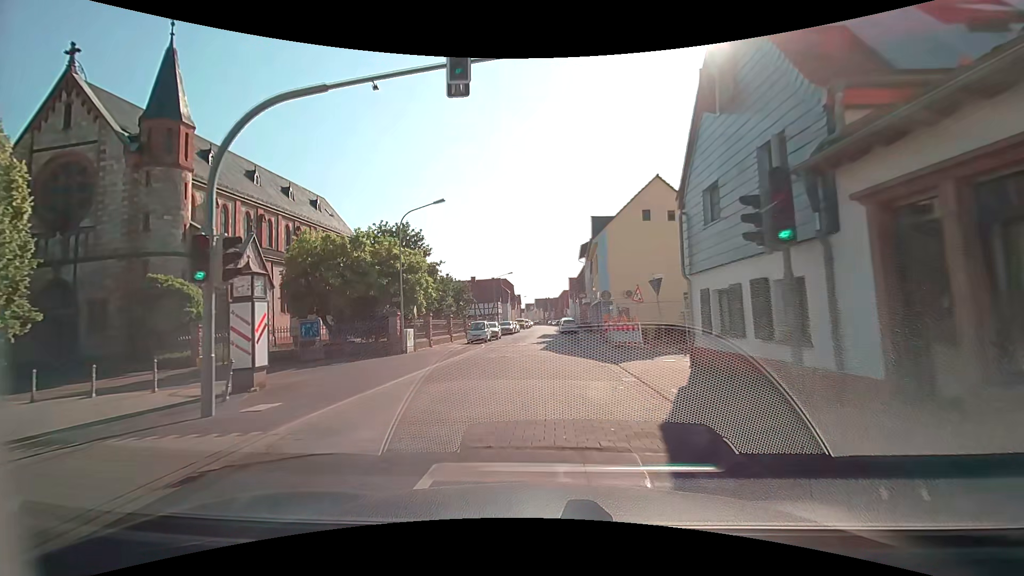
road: tertiary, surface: asphalt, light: Day
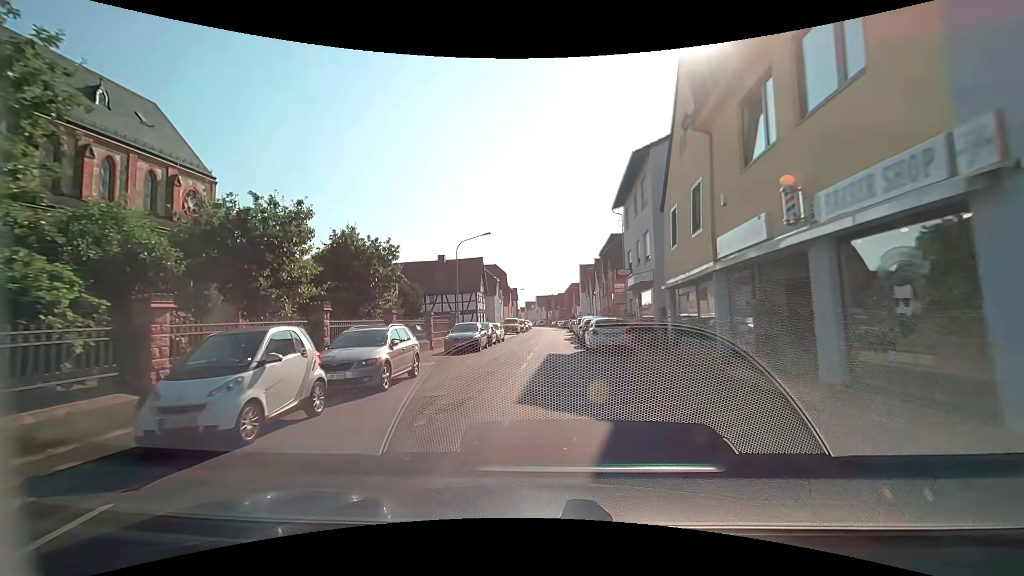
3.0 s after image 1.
(-0.2, +29.4) m; -1°
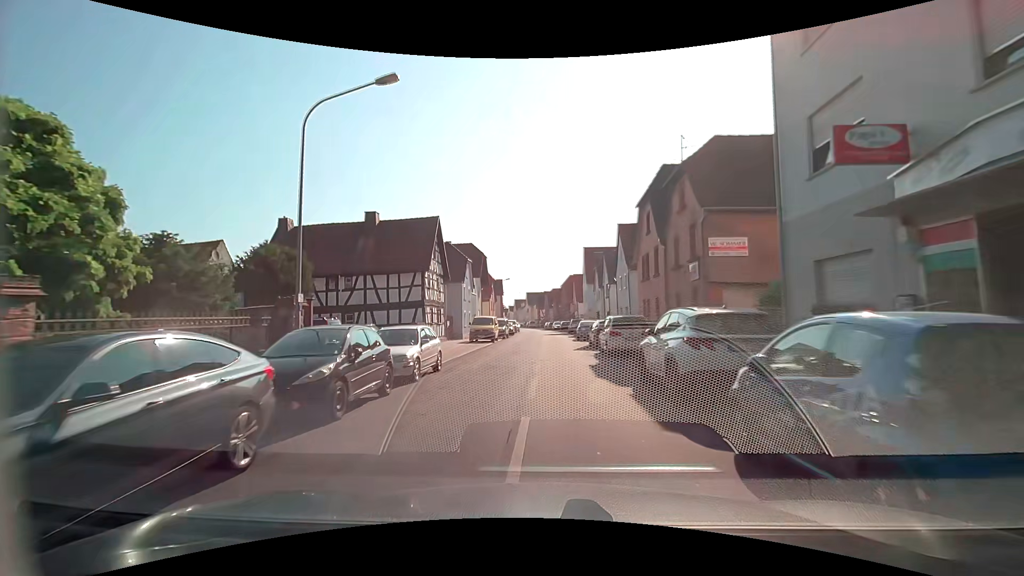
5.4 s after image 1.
(+0.1, +22.7) m; +1°
(0, +10) (0, +20) (+1, +30) (+1, +40) (+1, +50) (+1, +60) (0, +70) (0, +80) (-1, +90) (-1, +100) m
